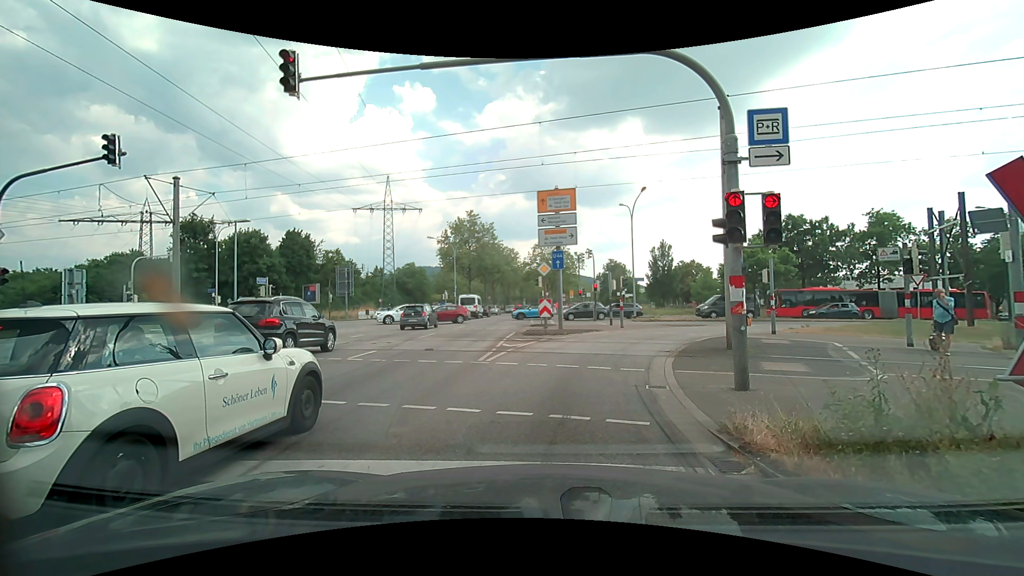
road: primary_link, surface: asphalt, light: Day
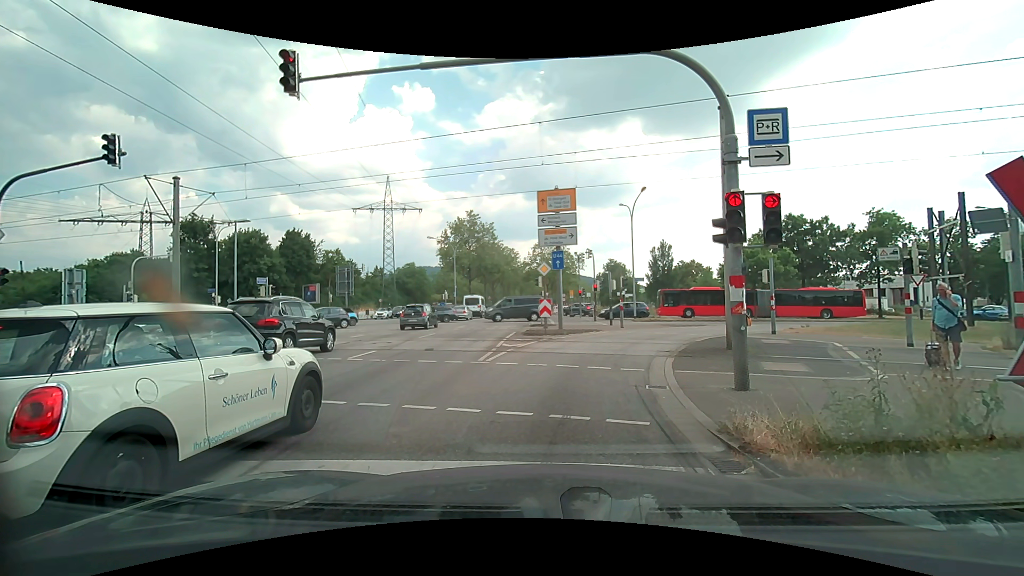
(0.0, 0.0) m; 0°
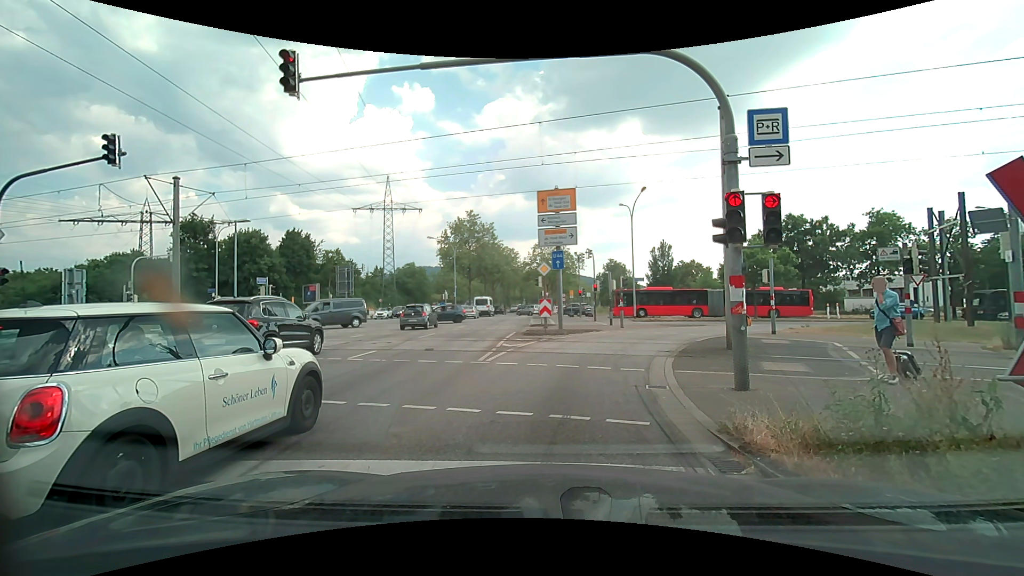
(0.0, 0.0) m; 0°
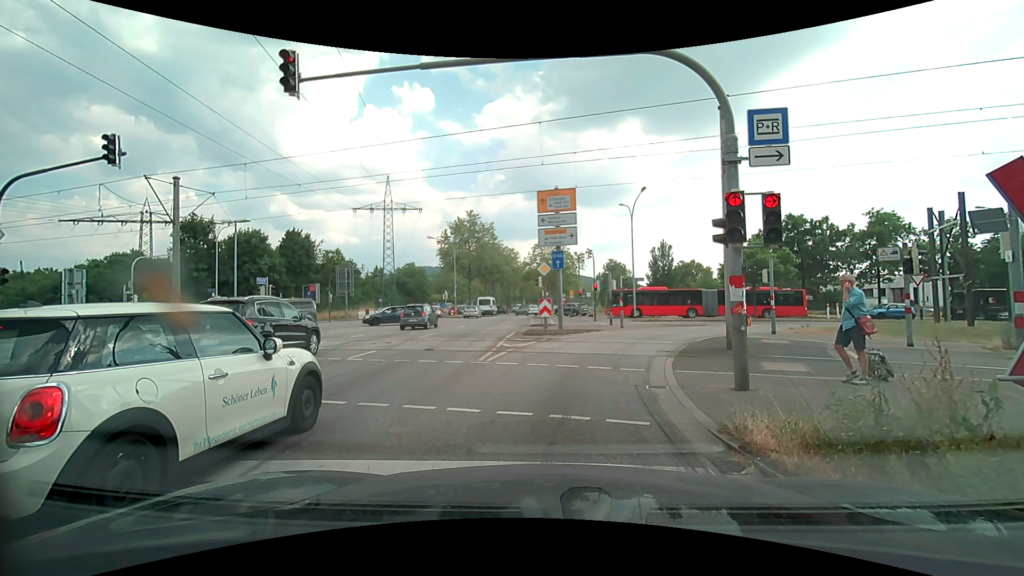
(0.0, 0.0) m; 0°
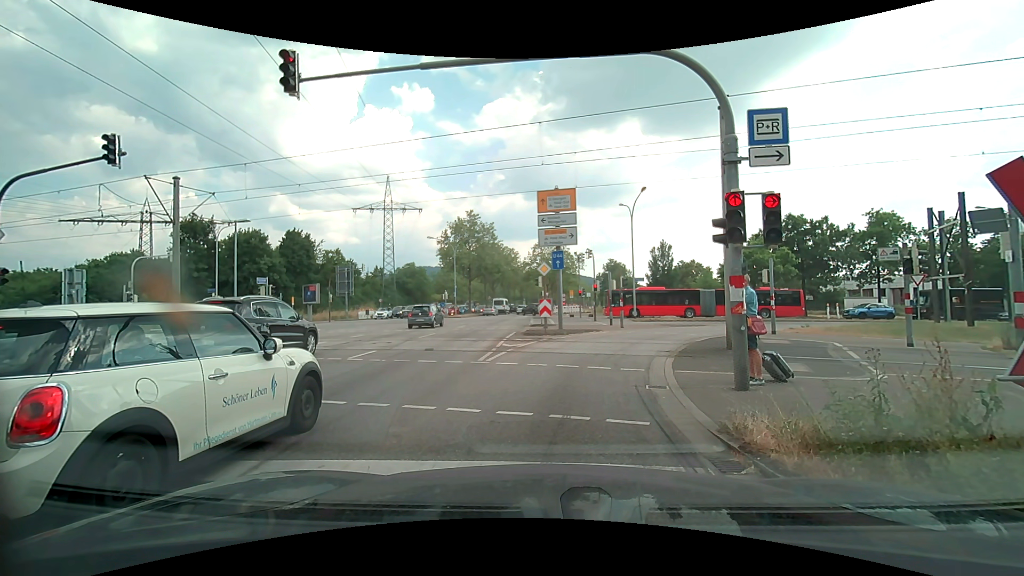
(0.0, 0.0) m; 0°
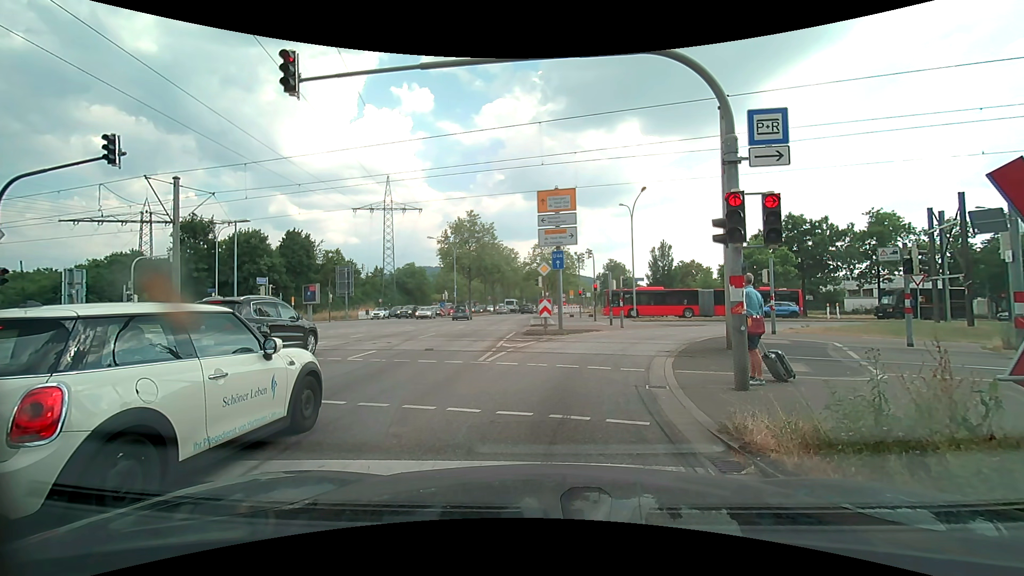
(0.0, 0.0) m; 0°
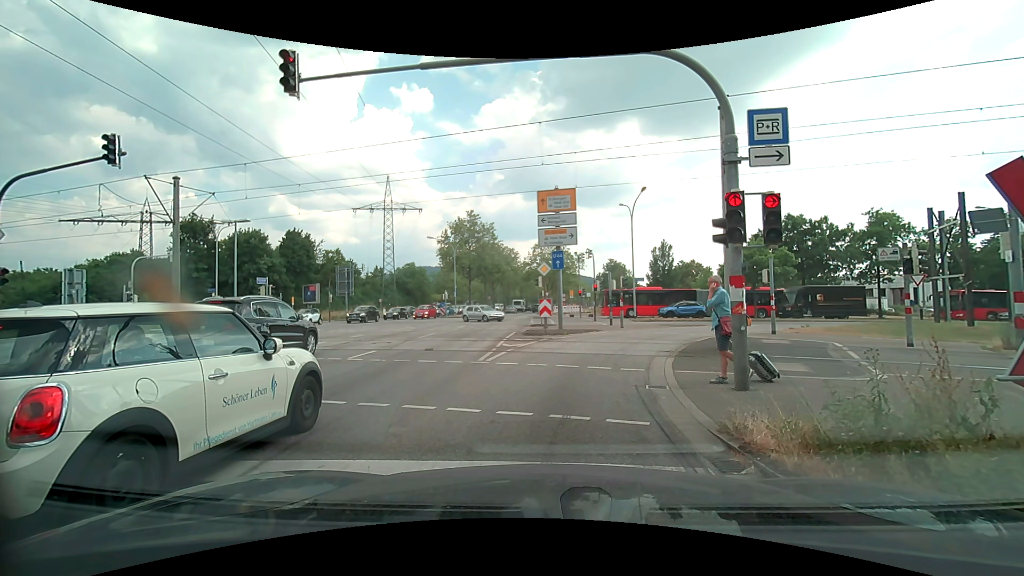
(0.0, 0.0) m; 0°
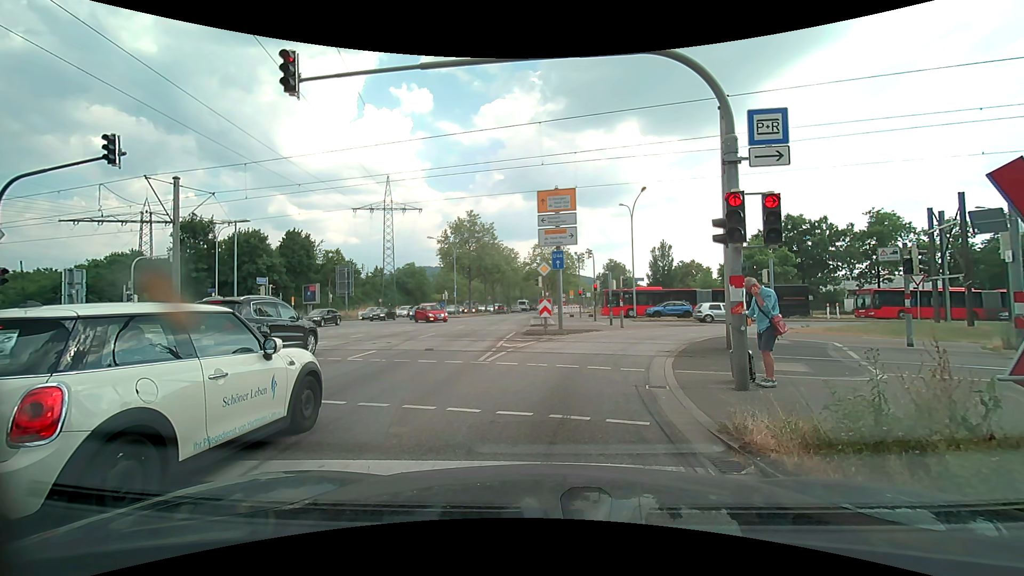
(0.0, 0.0) m; 0°
(0, +10) (+2, +20) (+6, +29) (+13, +35) (+22, +40) (+32, +41) (+42, +43) (+52, +45) (+62, +48) (+71, +51) m
